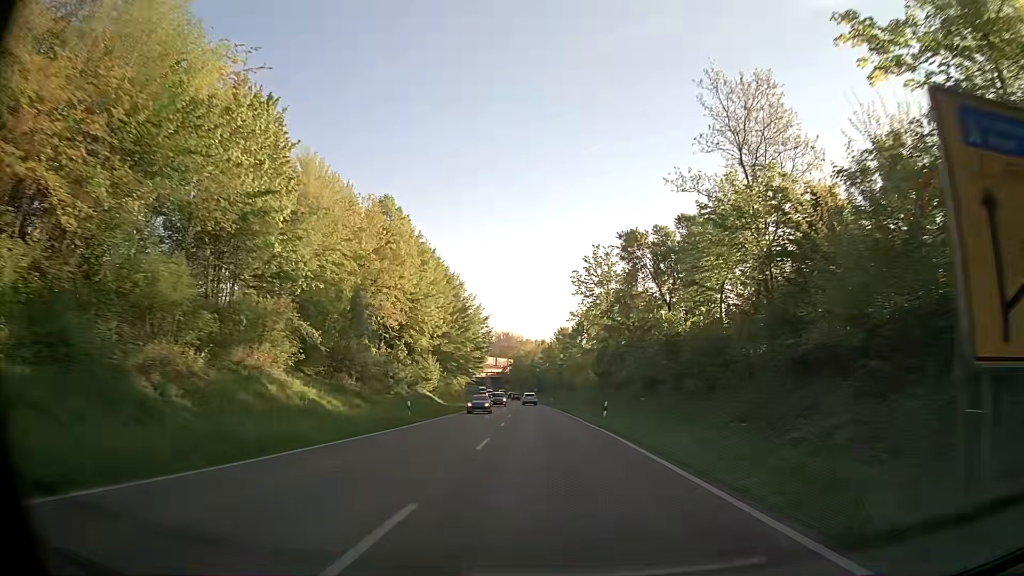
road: primary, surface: asphalt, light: Day
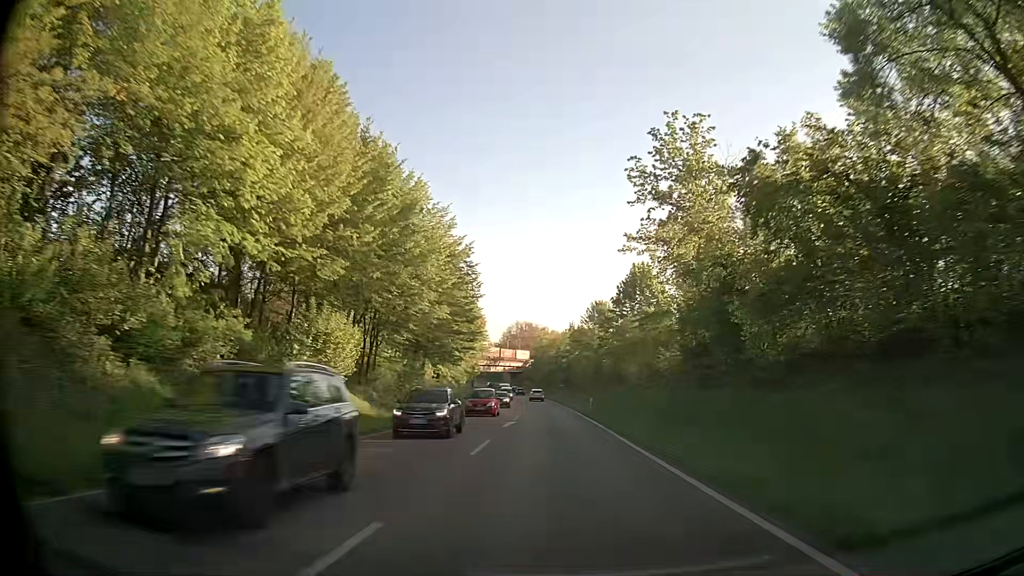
(-0.7, +37.5) m; -3°
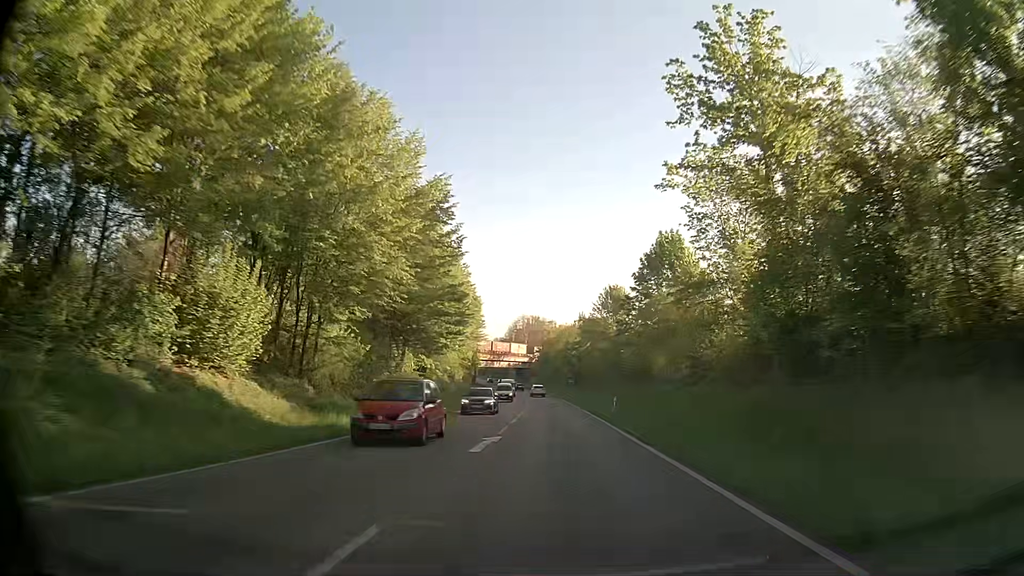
(0.0, +12.5) m; 0°
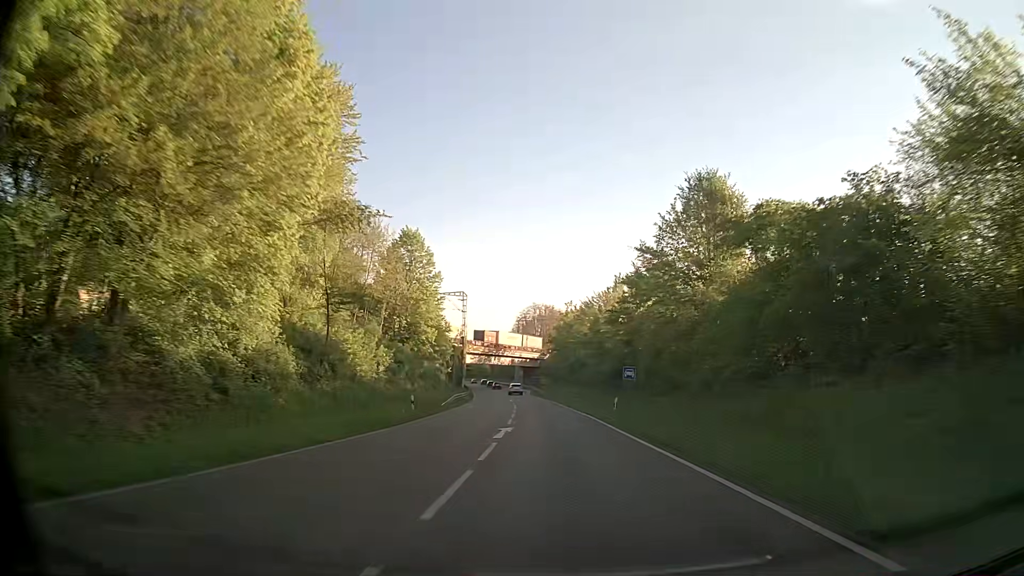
(-0.9, +50.4) m; -1°
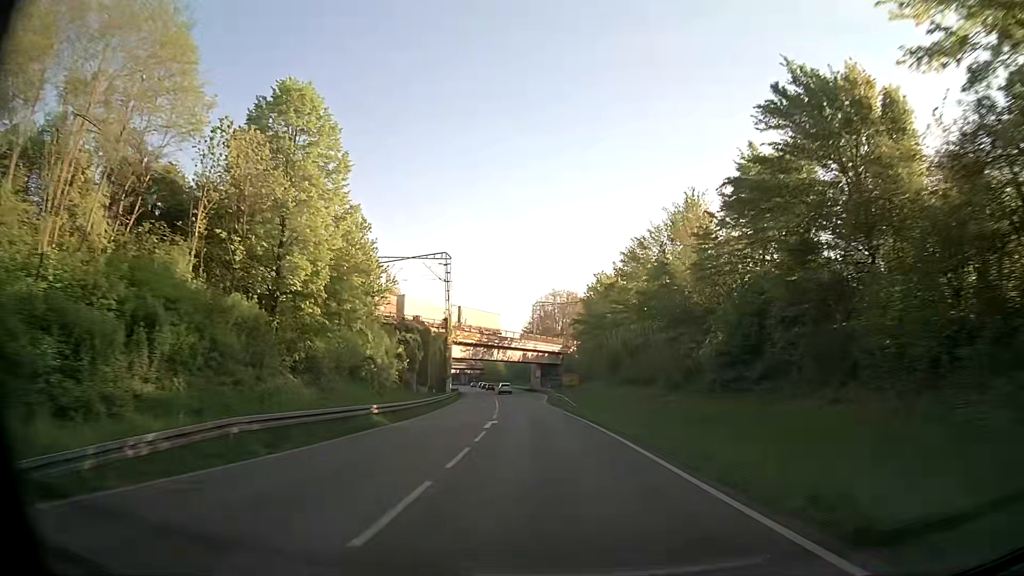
(-1.0, +38.5) m; -3°
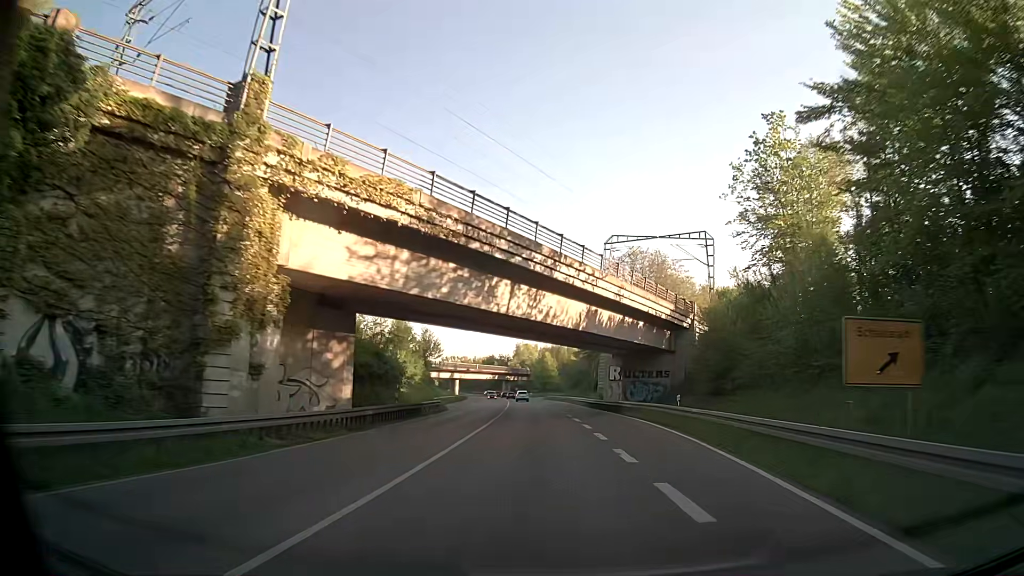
(-3.3, +64.4) m; -5°
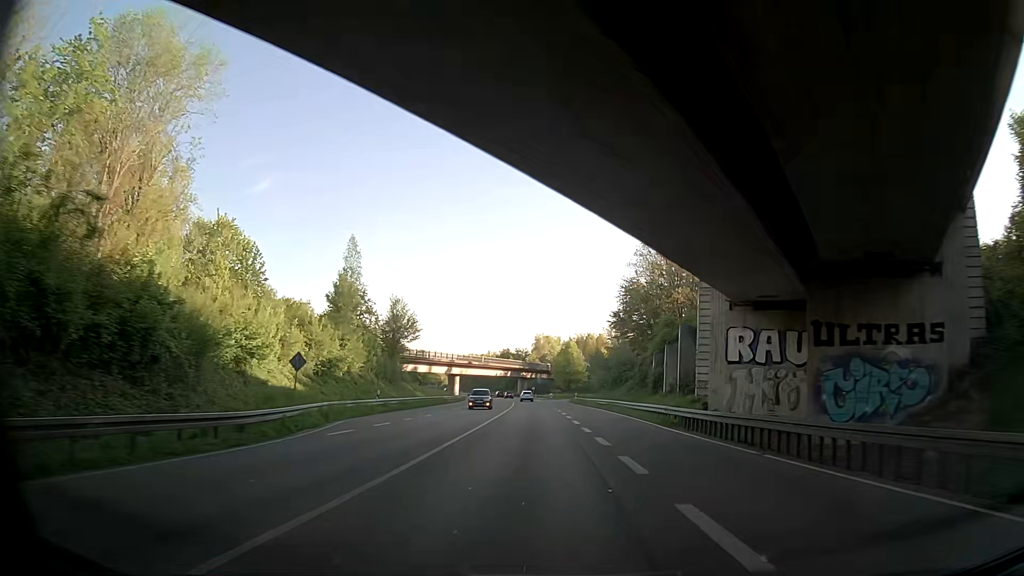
(-0.2, +38.8) m; -1°
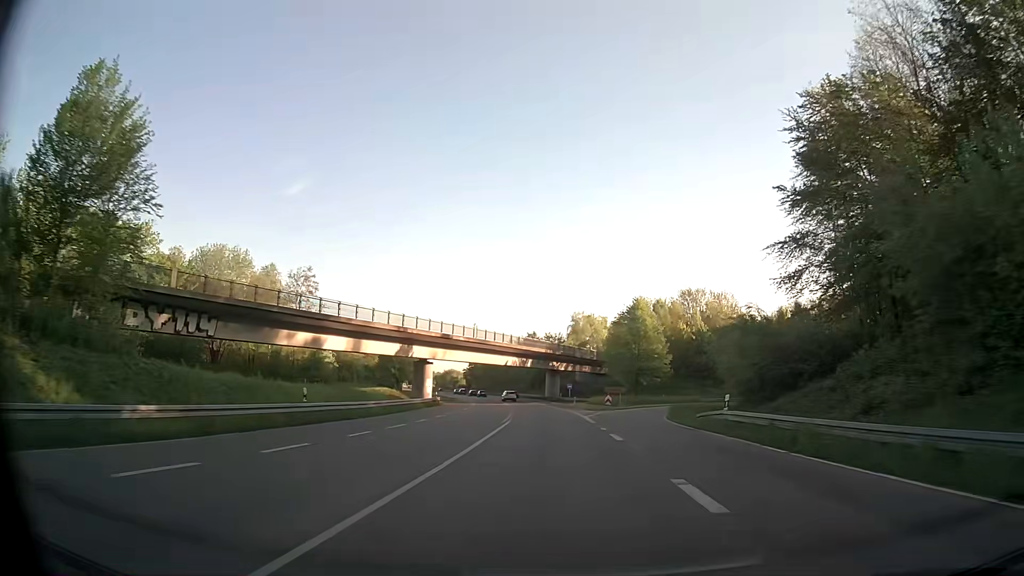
(-3.1, +64.9) m; -4°
(0, +10) (0, +20) (0, +30) (-1, +40) (-1, +50) (-2, +60) (-3, +70) (-4, +80) (-5, +90) (-6, +100) m
